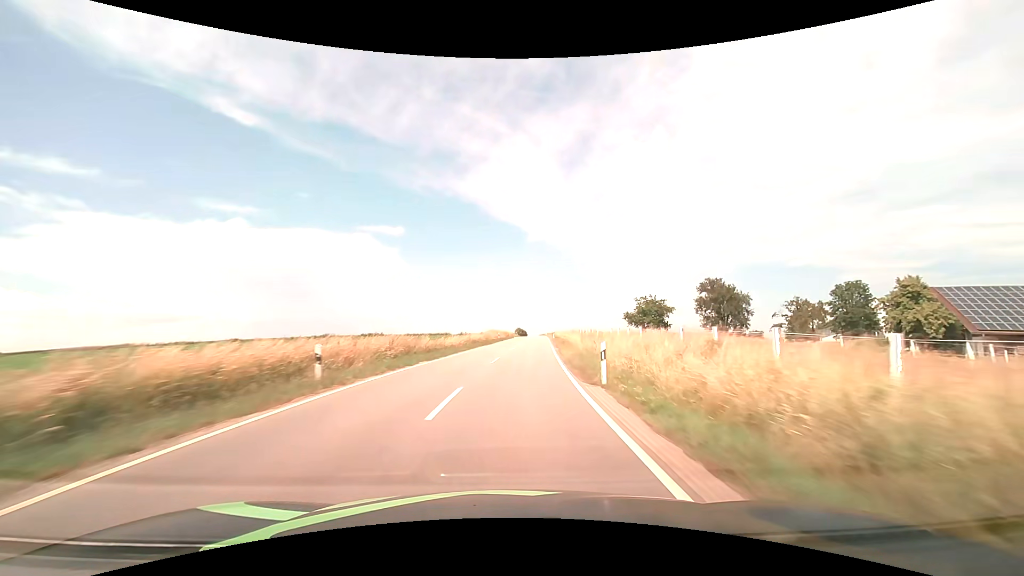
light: Day
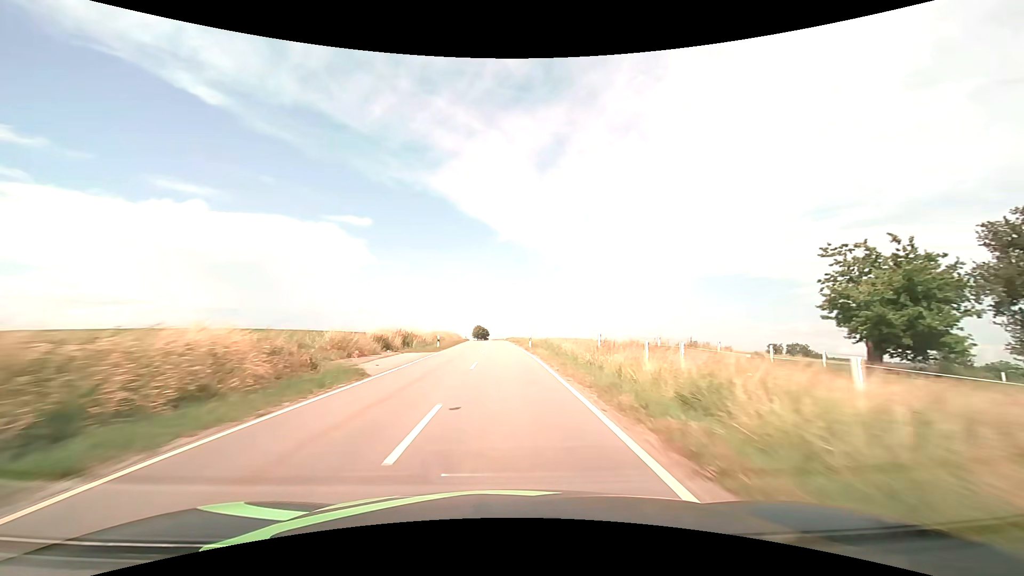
(+4.7, +75.0) m; +4°
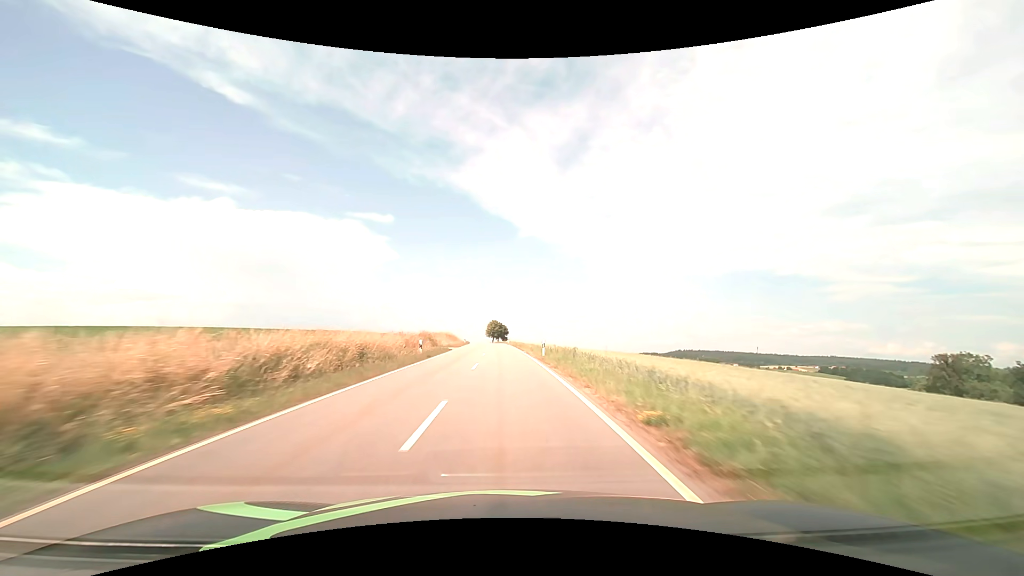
(-1.4, +60.3) m; -2°
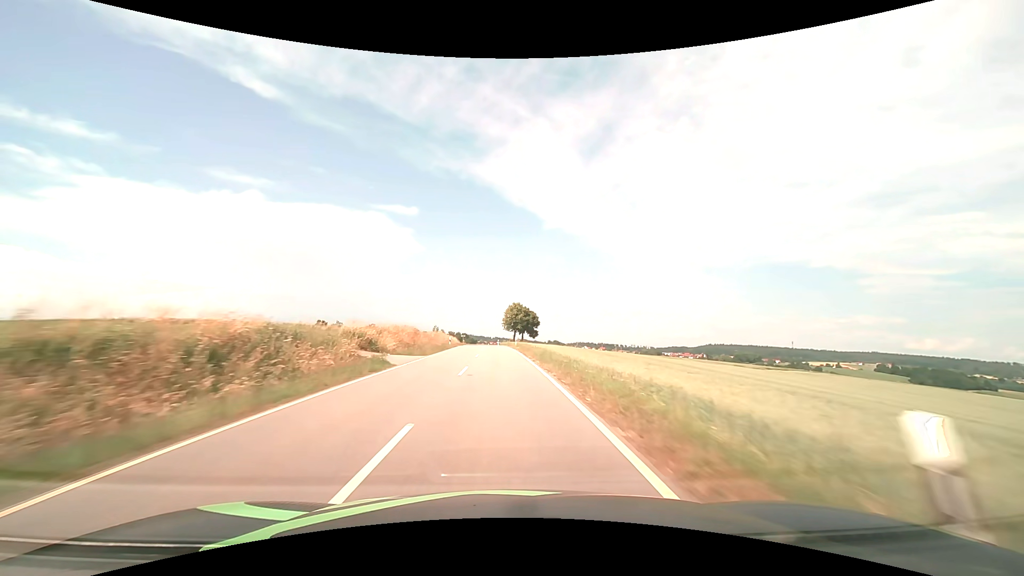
(-1.7, +75.6) m; -3°
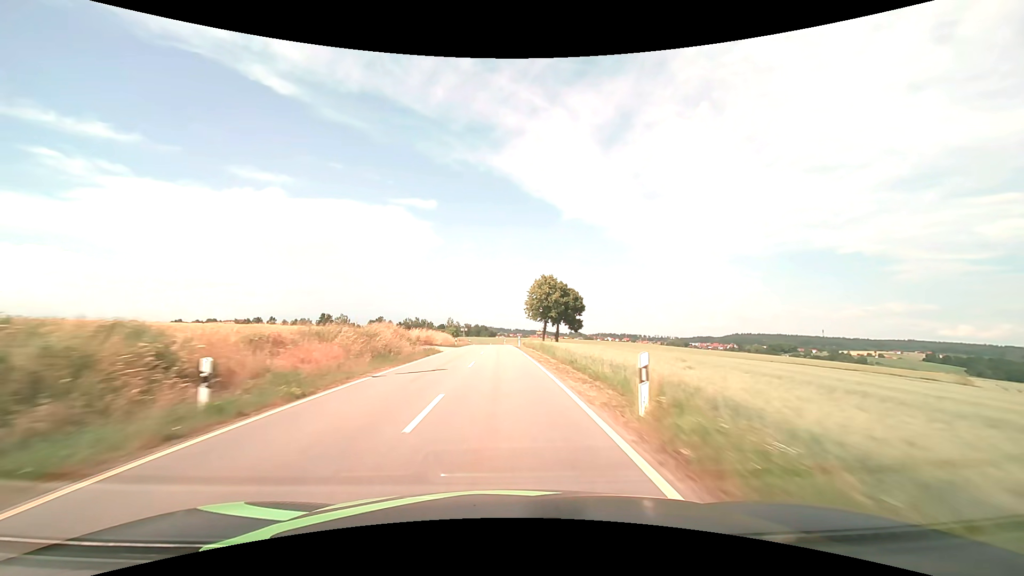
(-0.8, +45.3) m; -2°
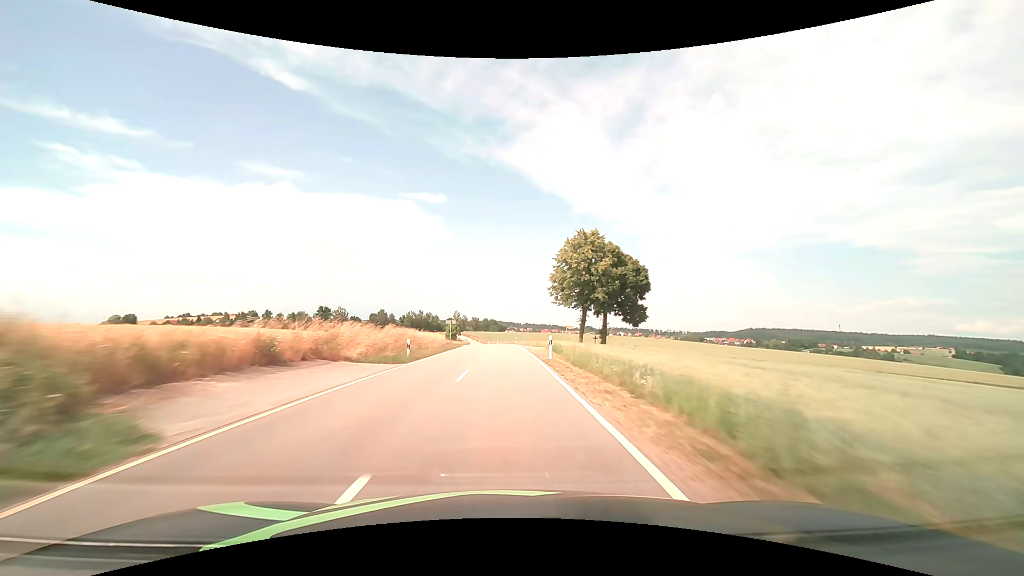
(-0.3, +30.3) m; -1°
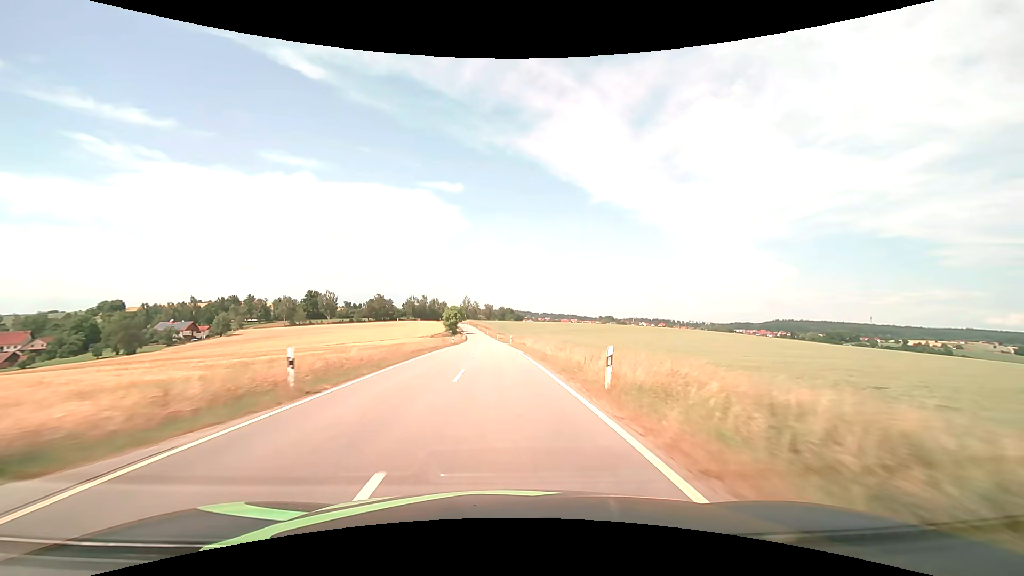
(-0.8, +60.8) m; -2°
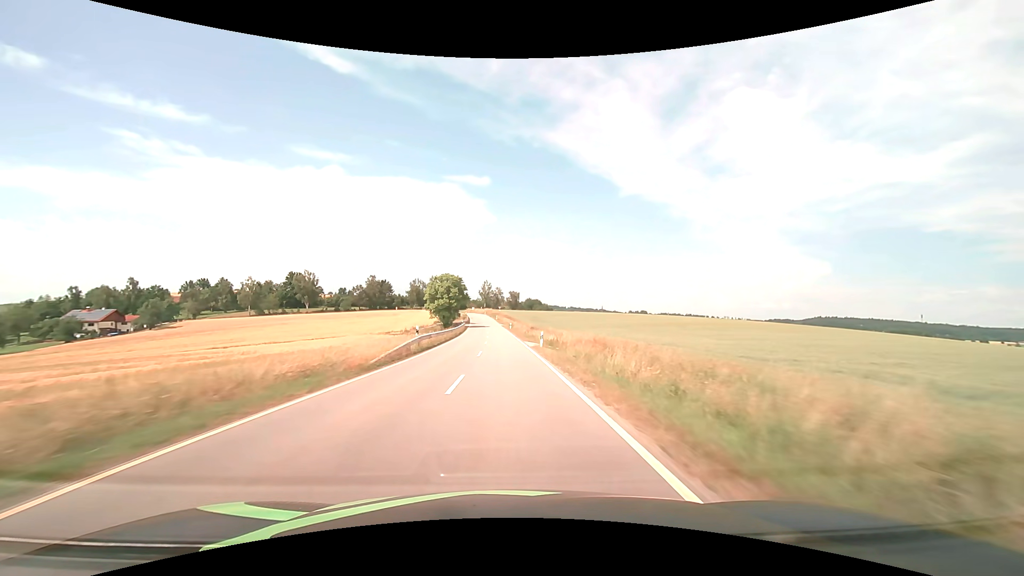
(-2.8, +76.0) m; -3°
(0, +10) (0, +20) (0, +30) (0, +40) (-1, +50) (-1, +60) (-2, +70) (-2, +80) (-3, +90) (-3, +100) m
